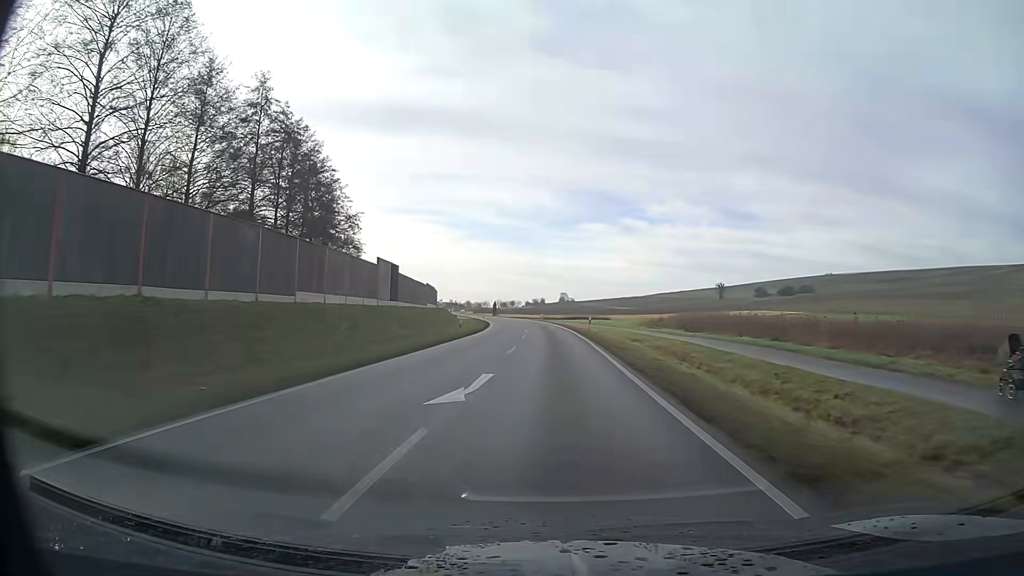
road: primary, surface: asphalt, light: Day
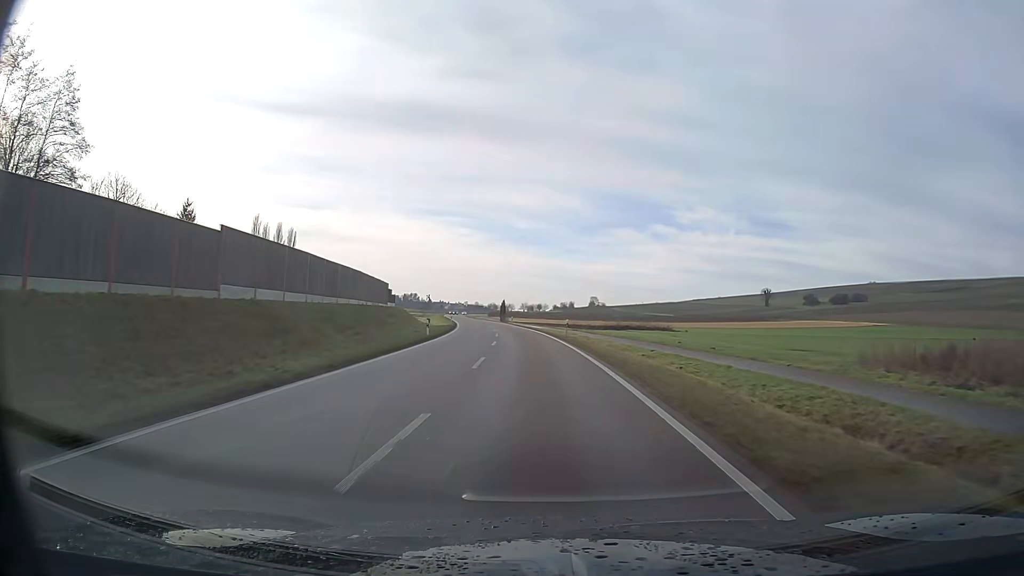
(-0.9, +52.7) m; -3°
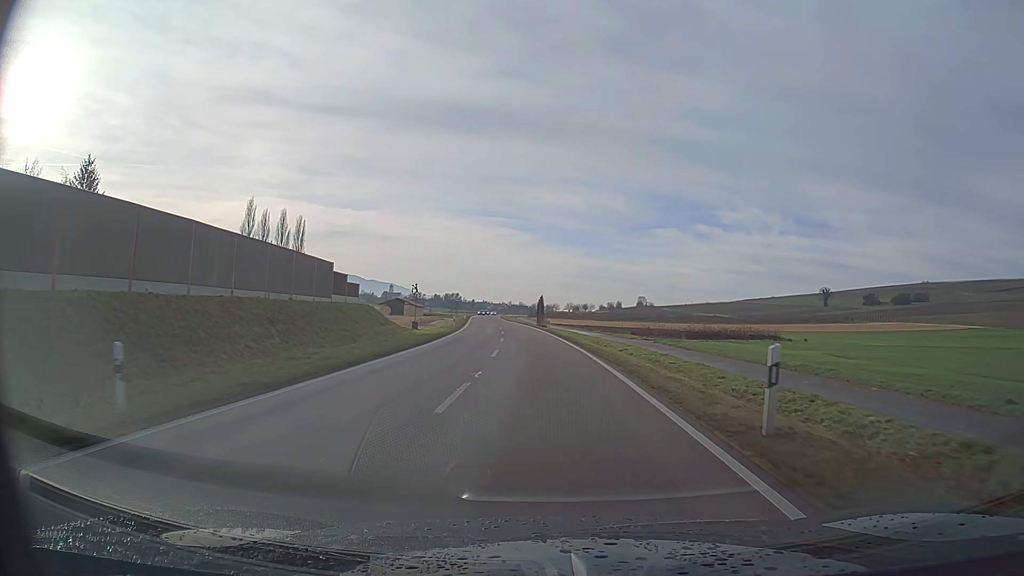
(-1.0, +31.3) m; -3°
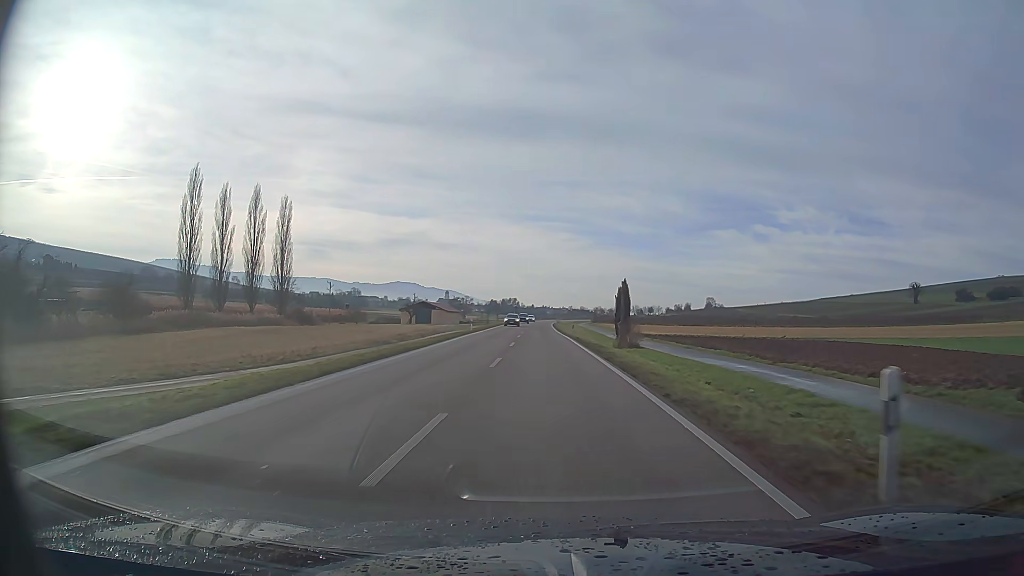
(-2.5, +52.1) m; -5°
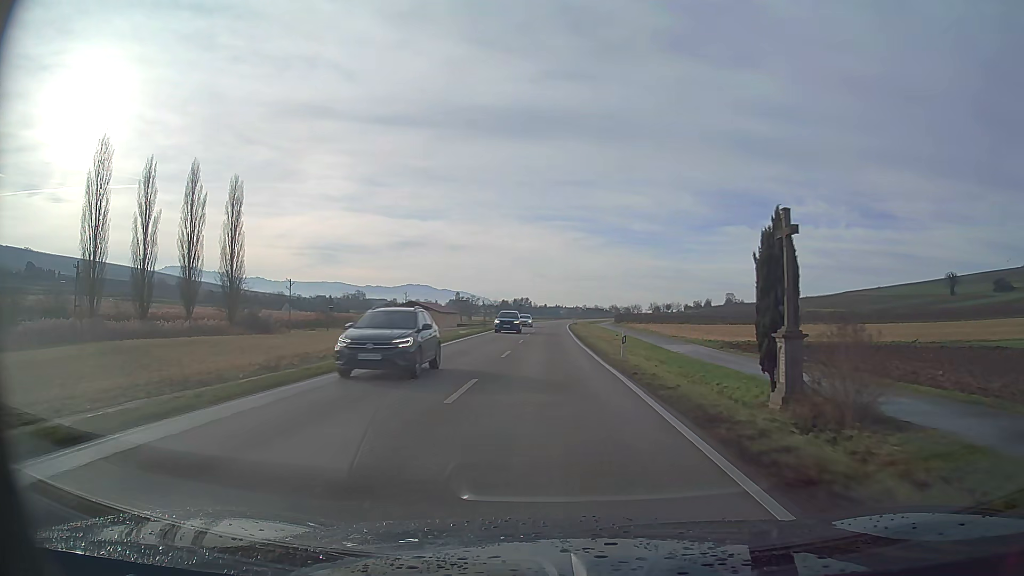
(-0.3, +31.2) m; -1°
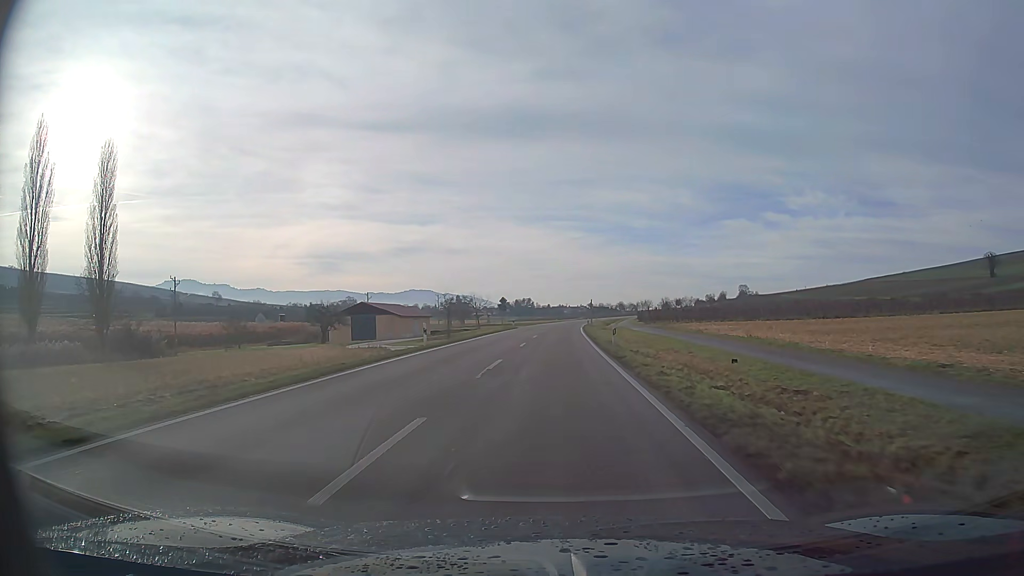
(-0.1, +41.7) m; 0°
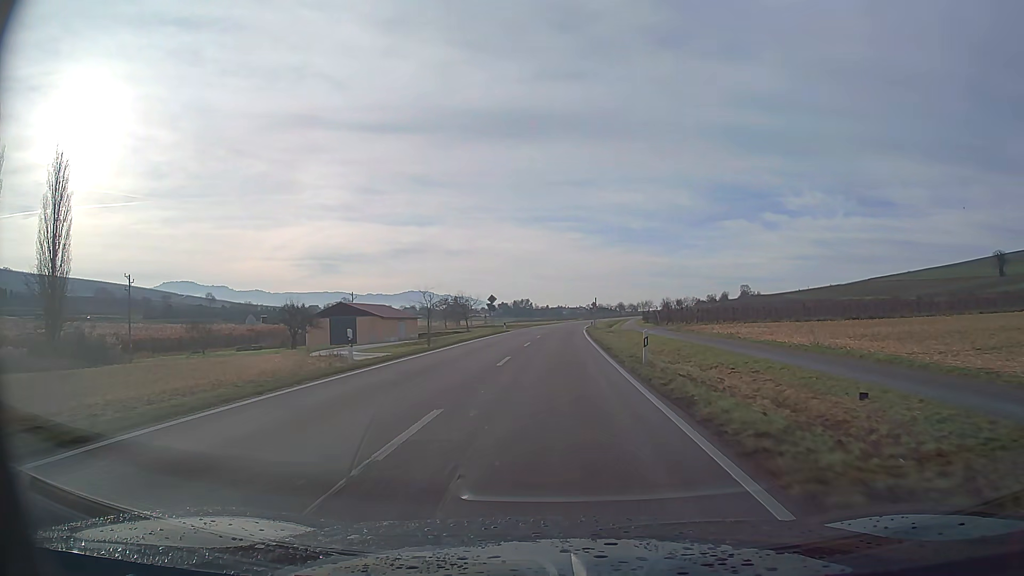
(0.0, +10.4) m; 0°
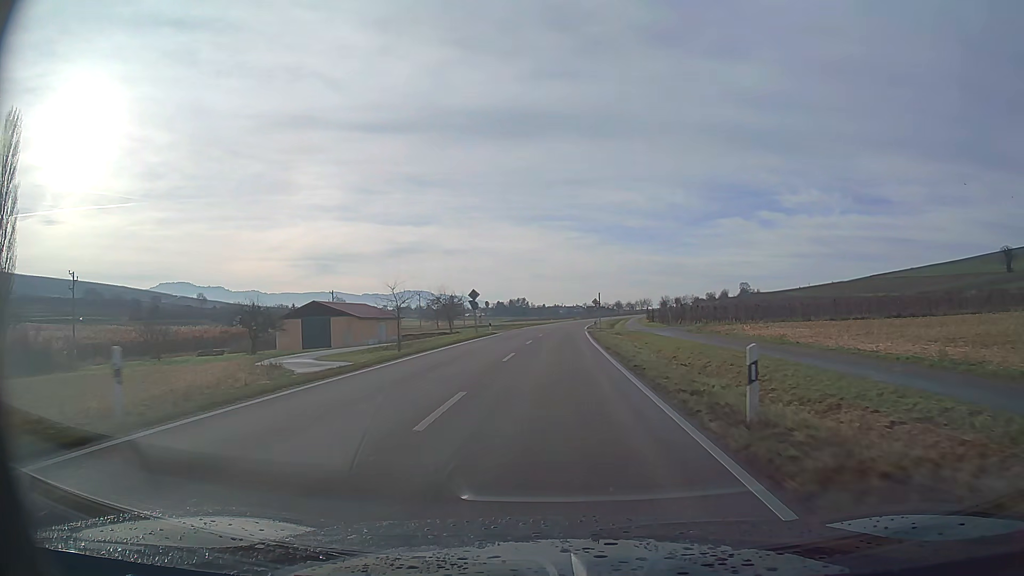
(0.0, +10.4) m; 0°
(0, +10) (0, +20) (0, +30) (+1, +40) (+1, +50) (+1, +60) (+2, +70) (+2, +80) (+3, +90) (+4, +100) m
